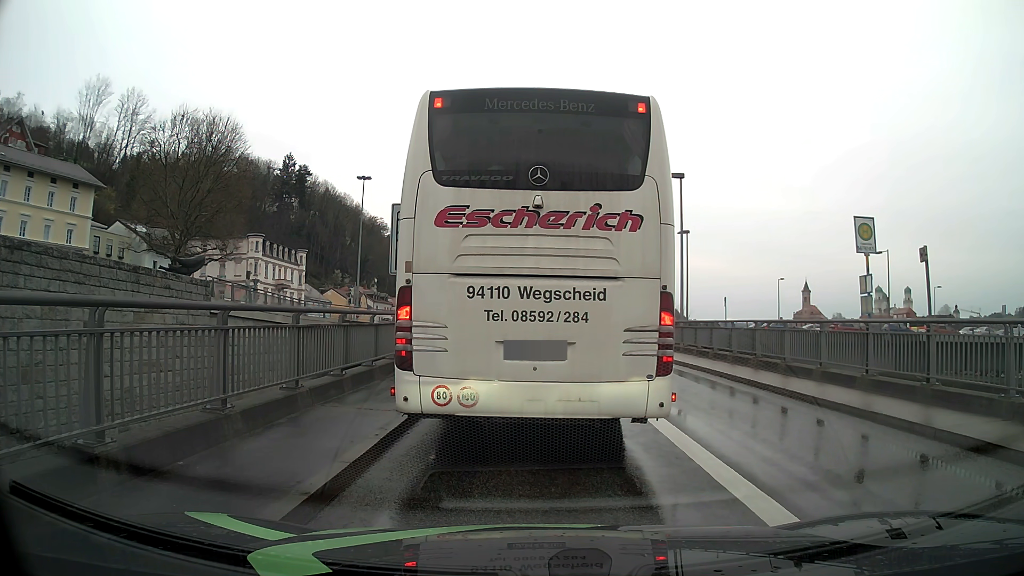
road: primary_link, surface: asphalt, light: Day
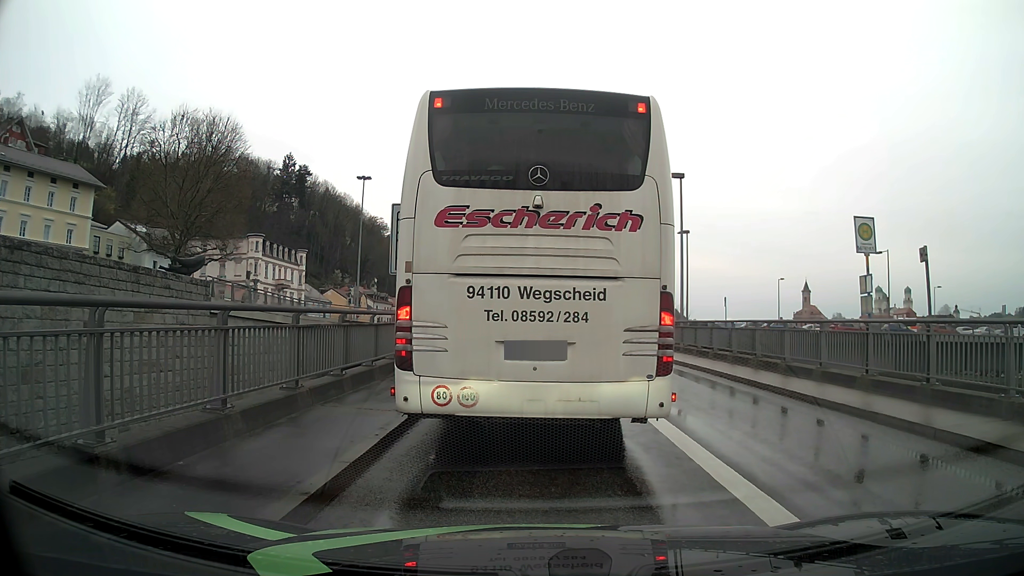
(0.0, 0.0) m; 0°
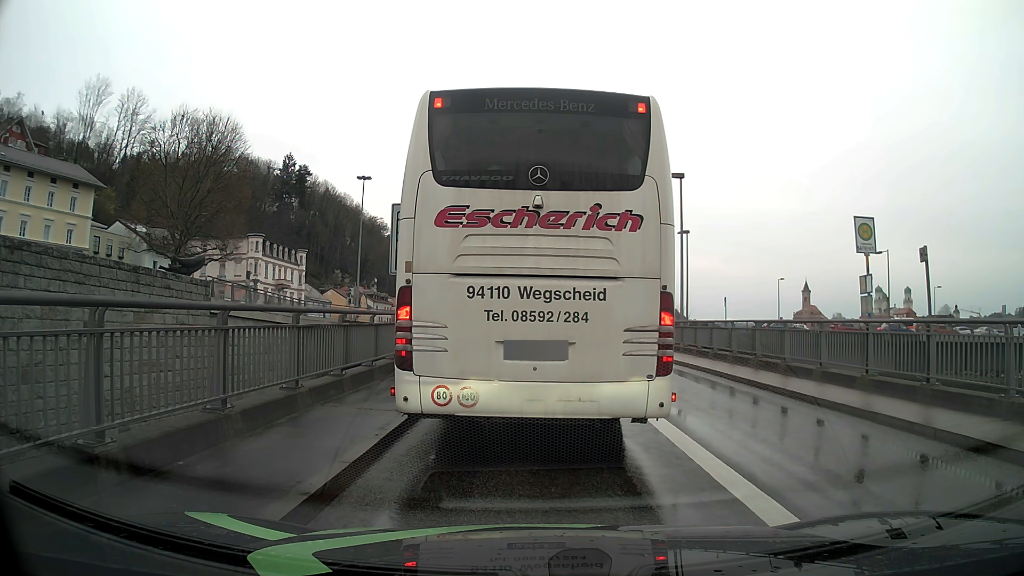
(0.0, 0.0) m; 0°
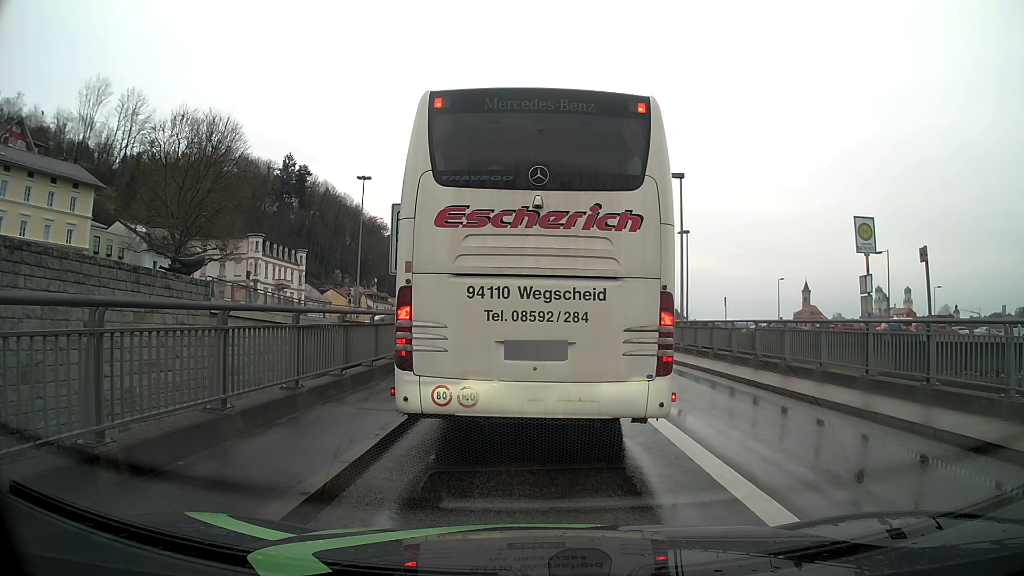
(0.0, 0.0) m; 0°
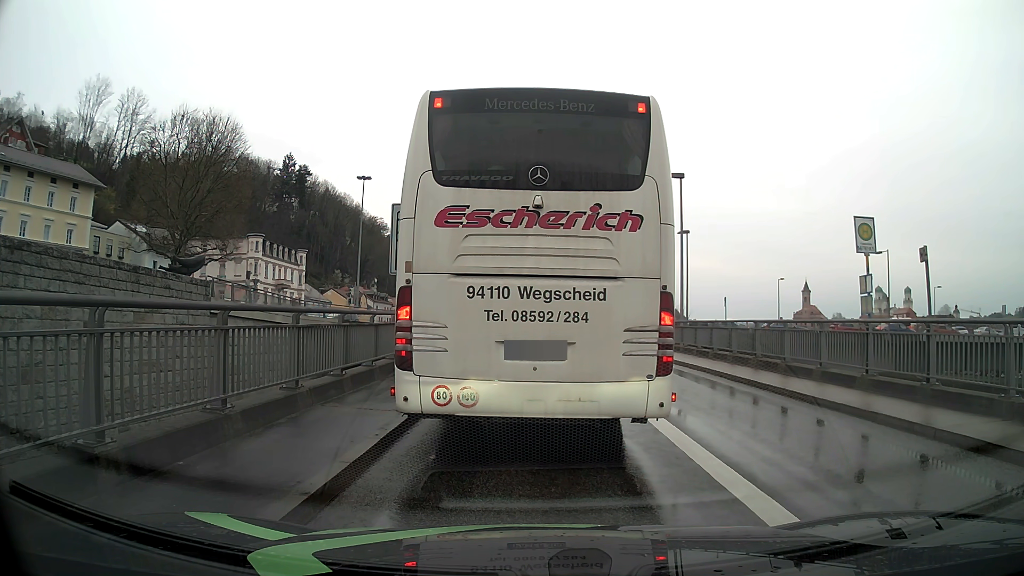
(0.0, 0.0) m; 0°
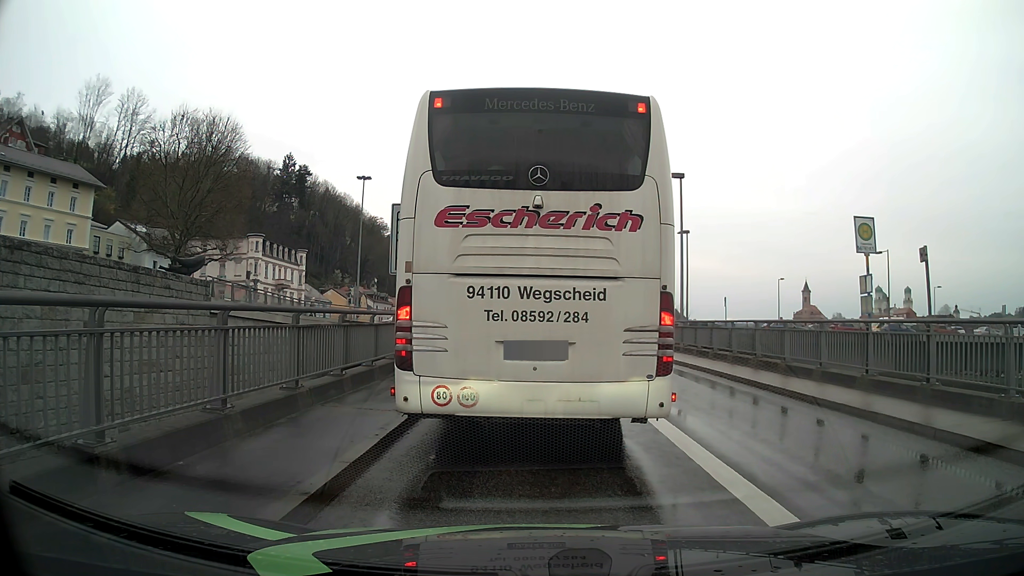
(0.0, 0.0) m; 0°
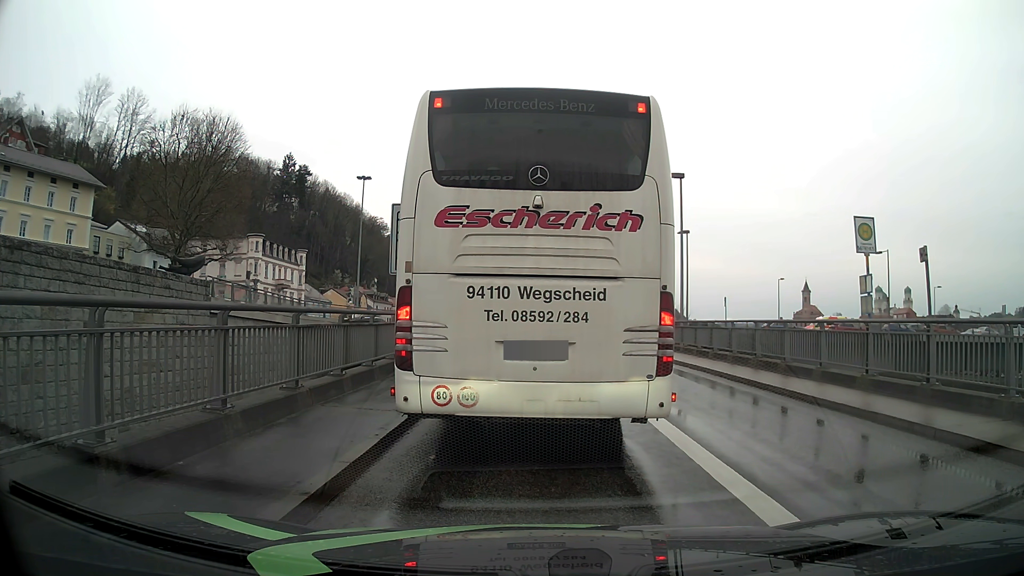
(0.0, 0.0) m; 0°
